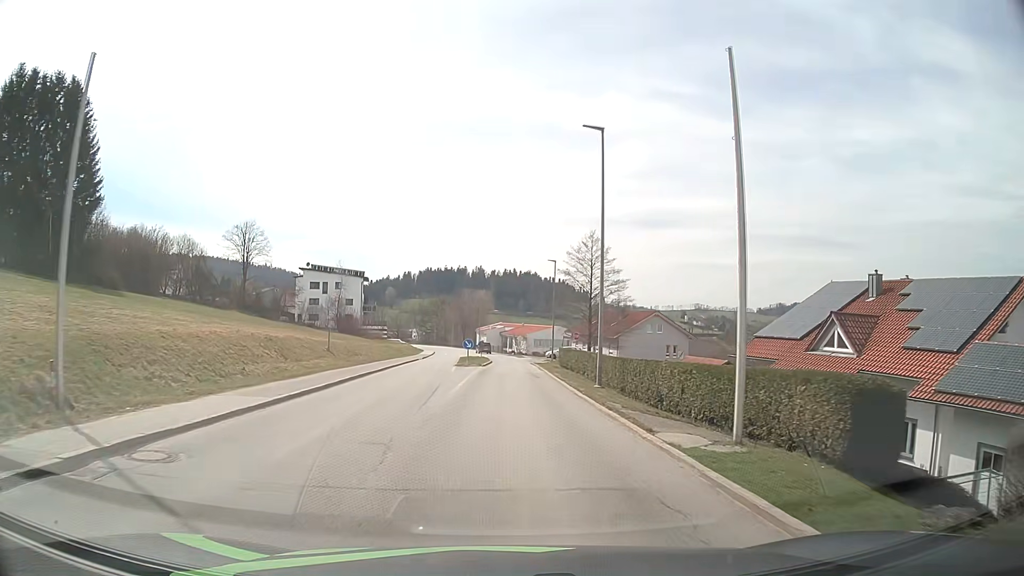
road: tertiary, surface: asphalt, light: Day
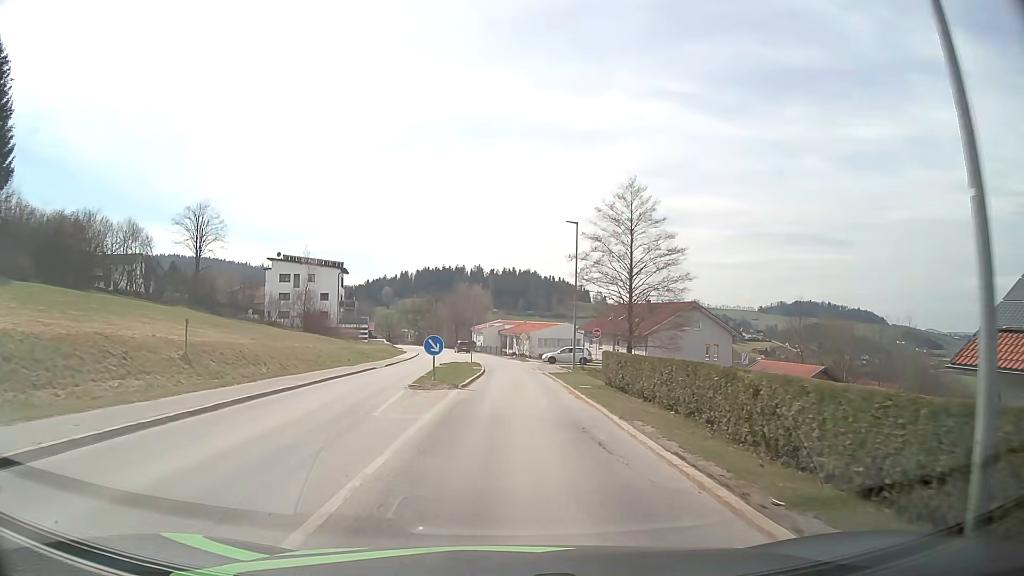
(-0.1, +18.2) m; 0°
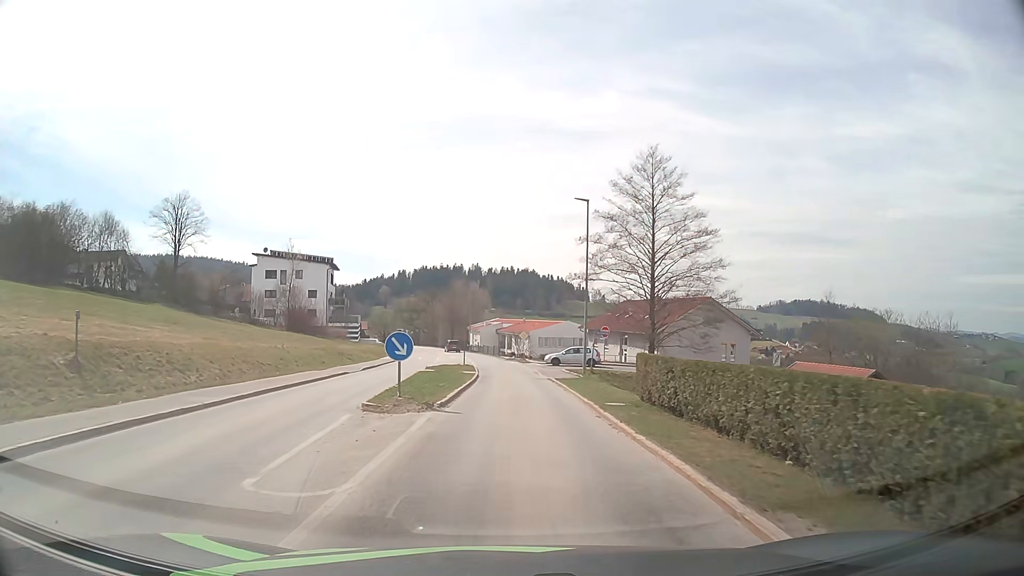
(0.0, +6.2) m; 0°
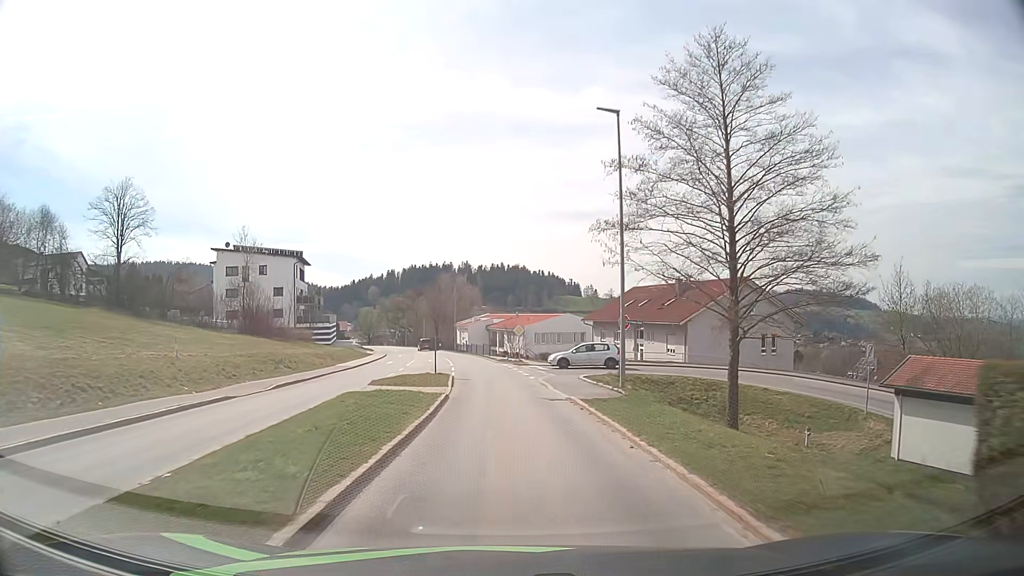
(+0.1, +12.6) m; +1°
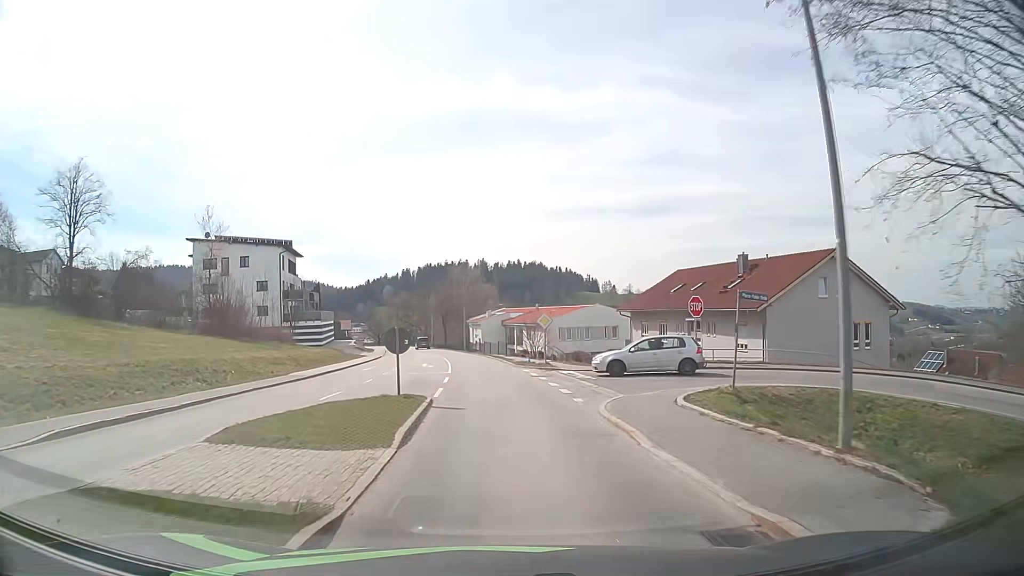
(-0.2, +13.1) m; -2°
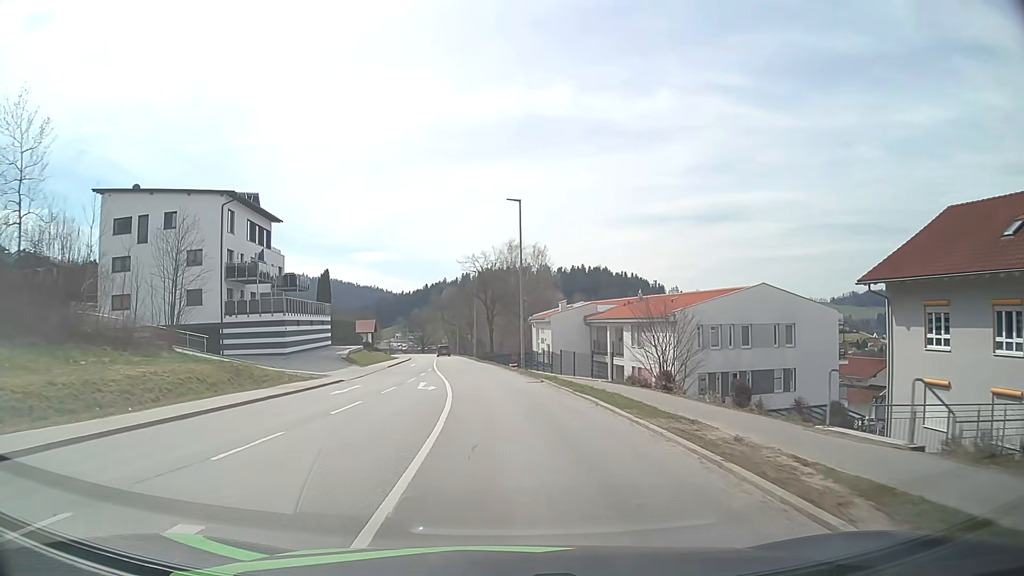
(-1.9, +34.4) m; -5°
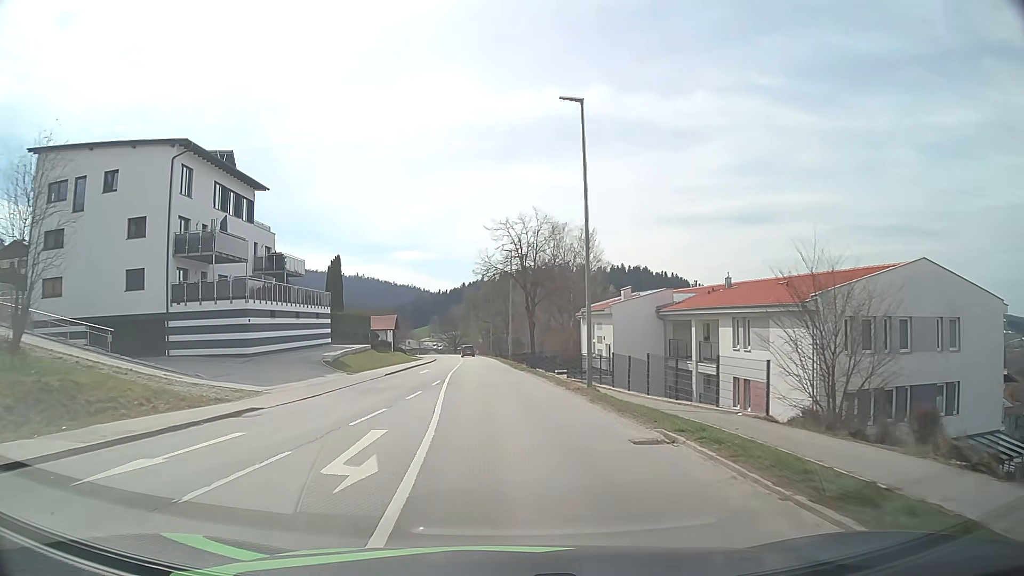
(-0.4, +14.4) m; -3°
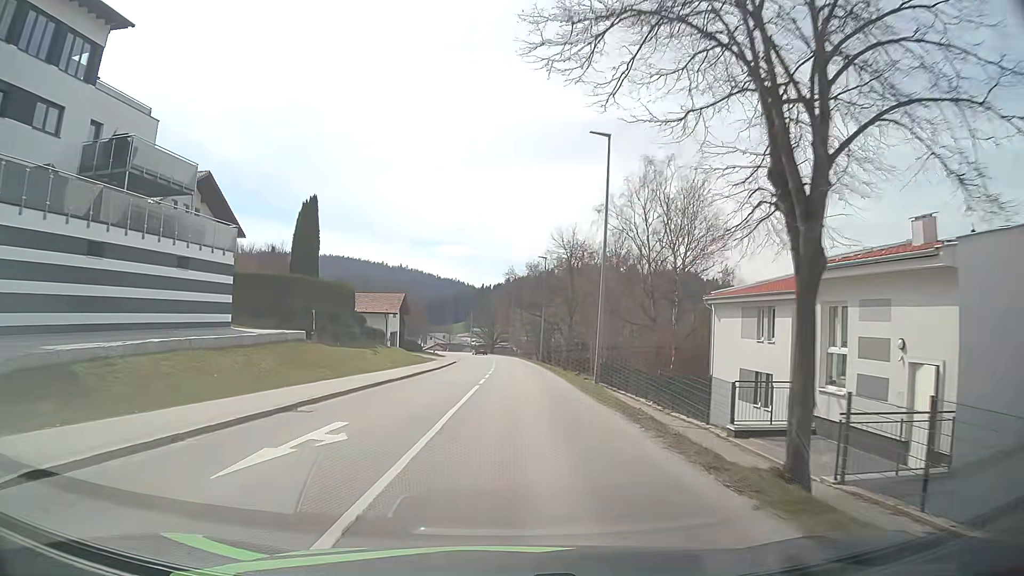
(-1.2, +29.4) m; -4°
(0, +10) (0, +20) (0, +30) (0, +40) (0, +50) (0, +60) (0, +70) (-1, +80) (-2, +90) (-4, +100) m
